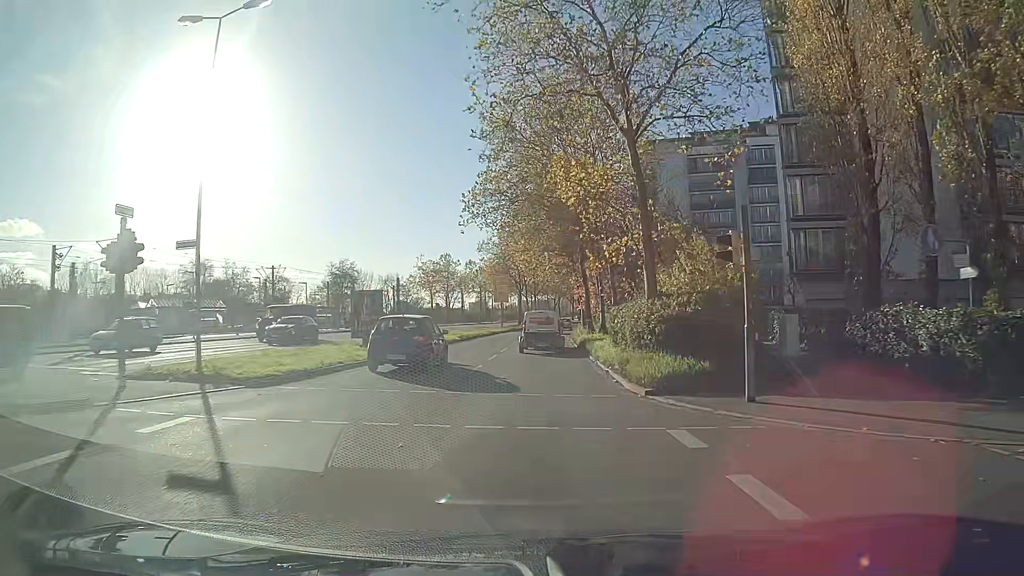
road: secondary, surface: asphalt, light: Day
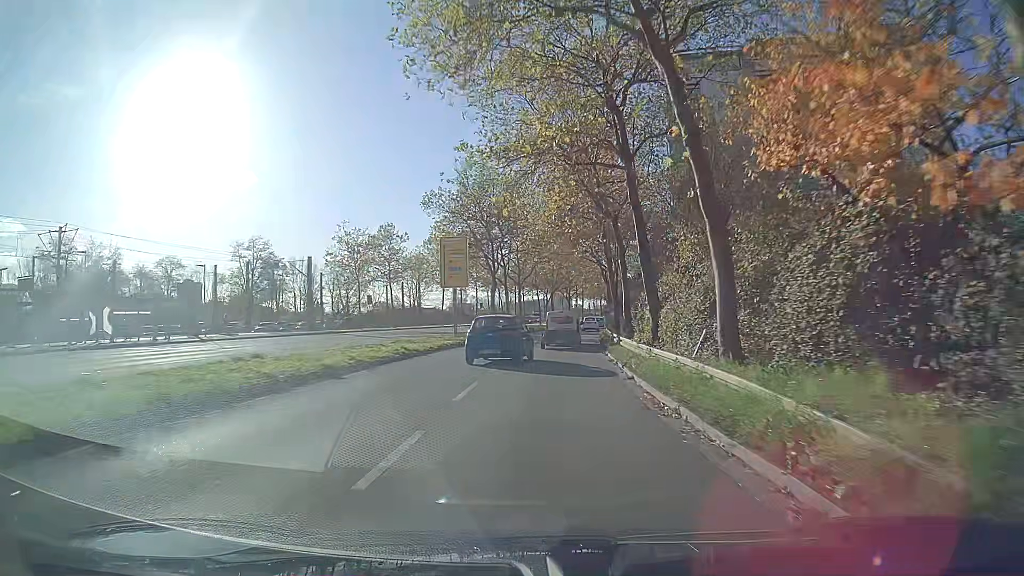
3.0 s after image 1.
(+0.4, +36.0) m; +2°
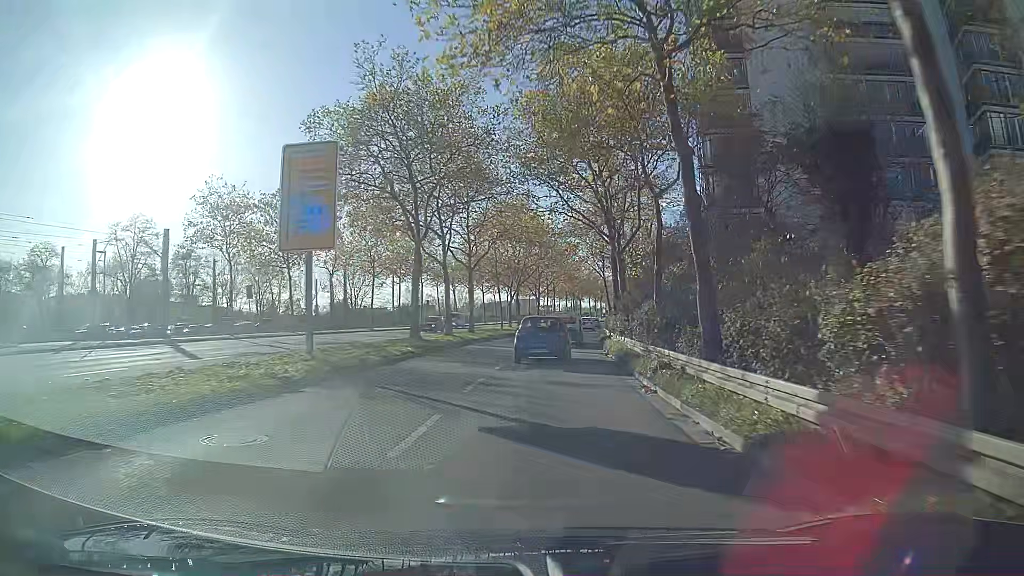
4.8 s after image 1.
(+0.6, +22.4) m; +3°
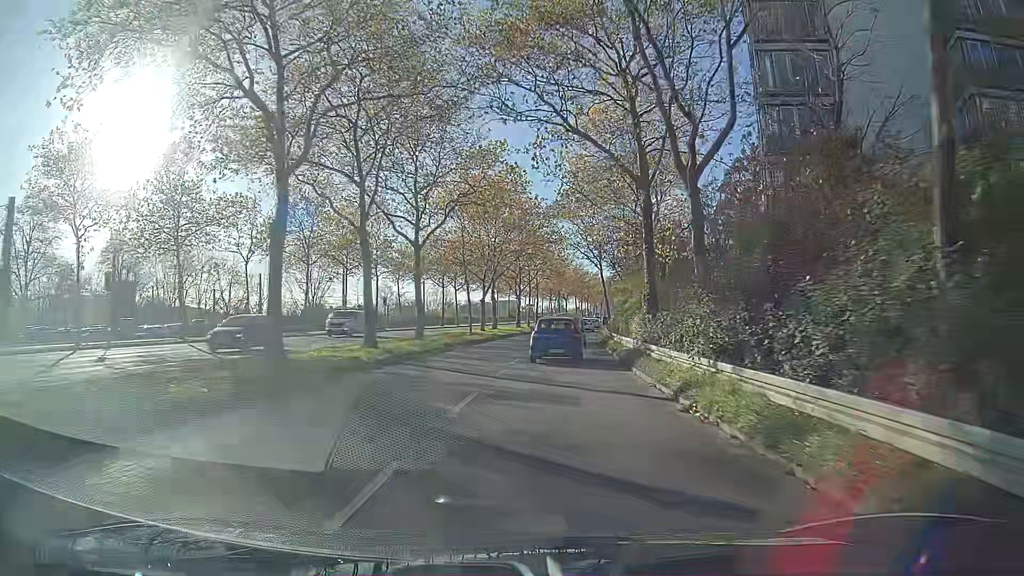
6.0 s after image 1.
(+0.2, +15.1) m; +2°
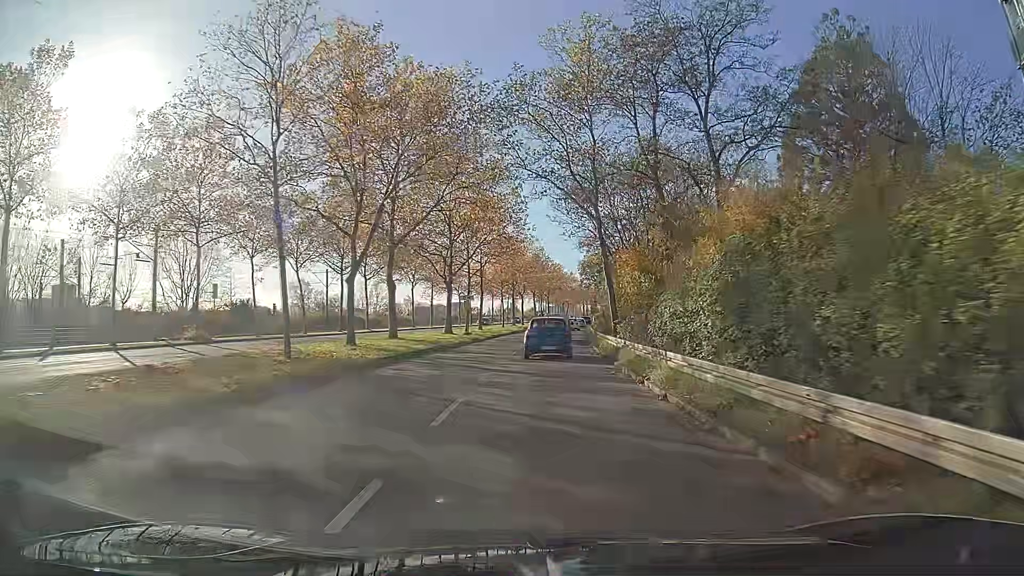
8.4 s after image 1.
(+1.3, +30.3) m; +4°
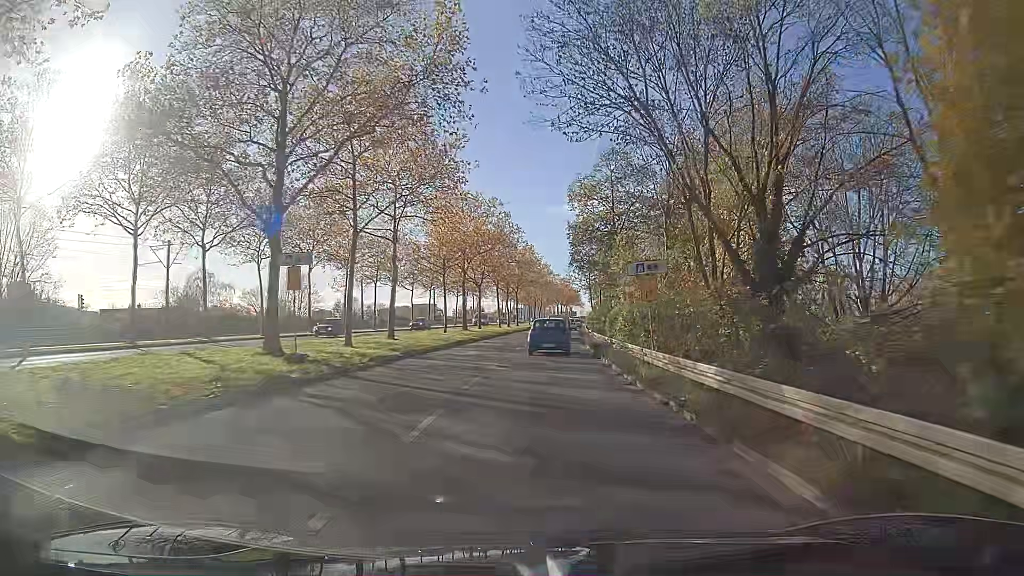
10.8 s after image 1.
(+0.6, +30.8) m; +3°
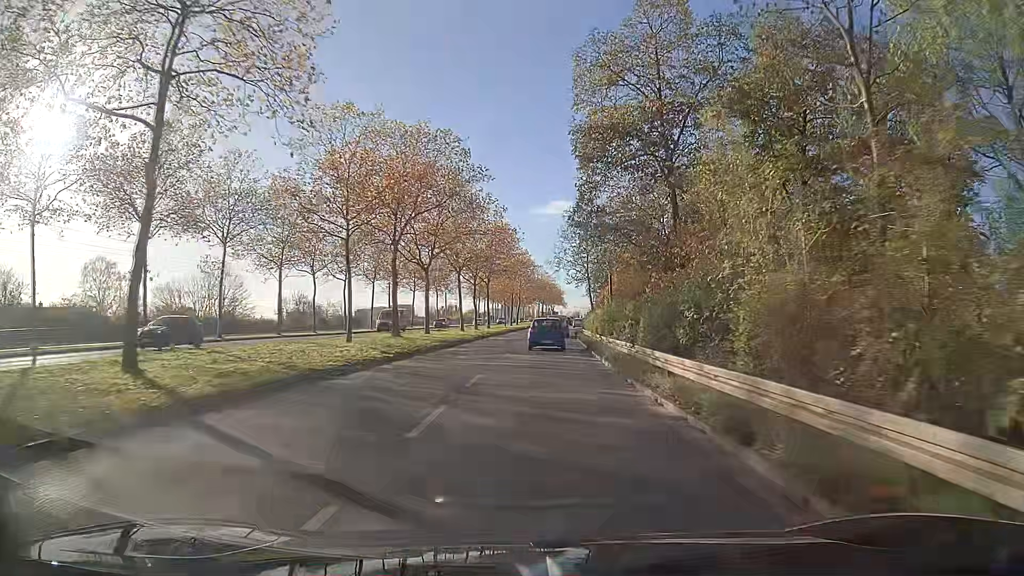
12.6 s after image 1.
(-0.1, +23.4) m; 0°
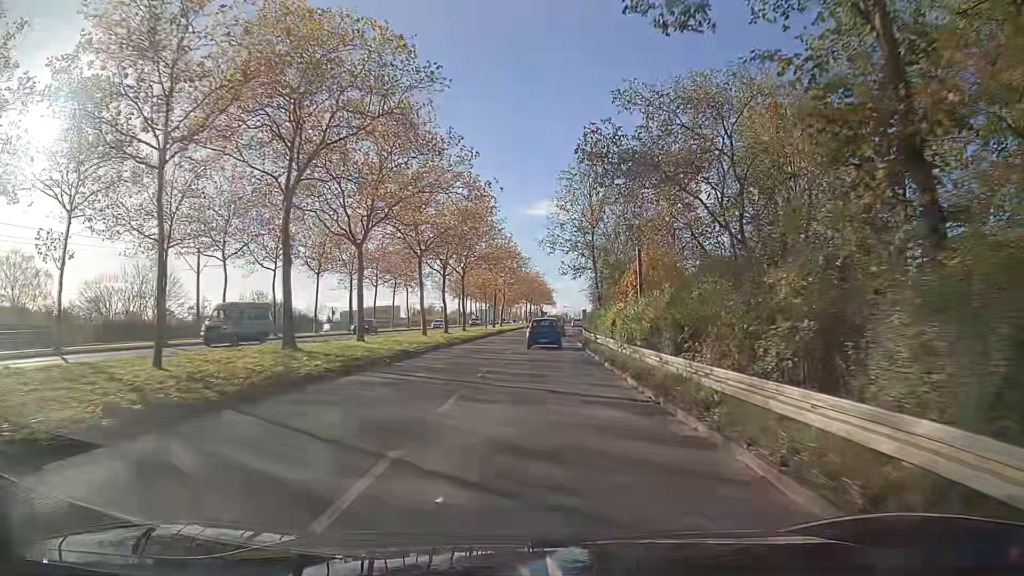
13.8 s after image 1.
(+0.2, +15.6) m; +1°
